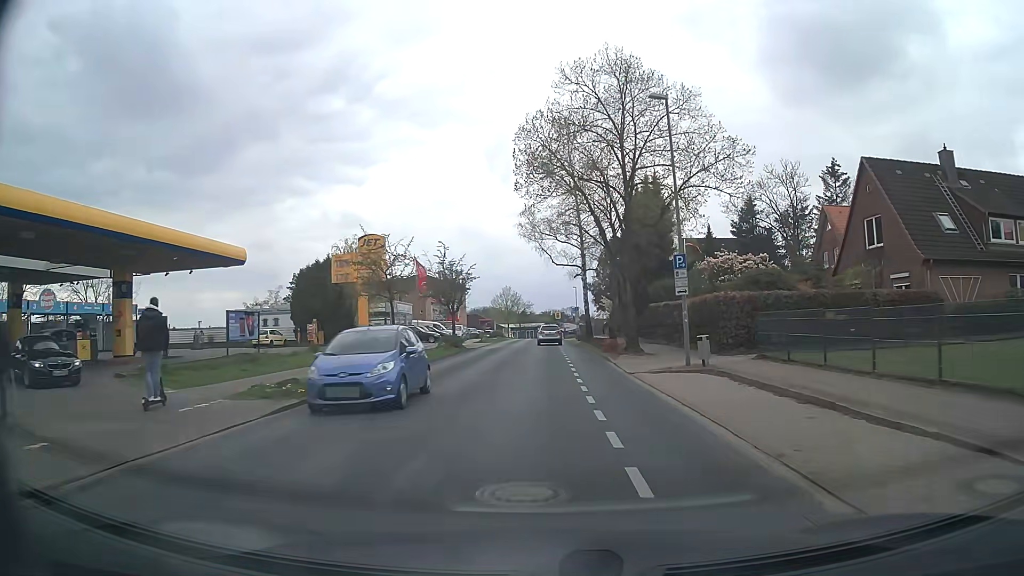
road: tertiary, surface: asphalt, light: Day
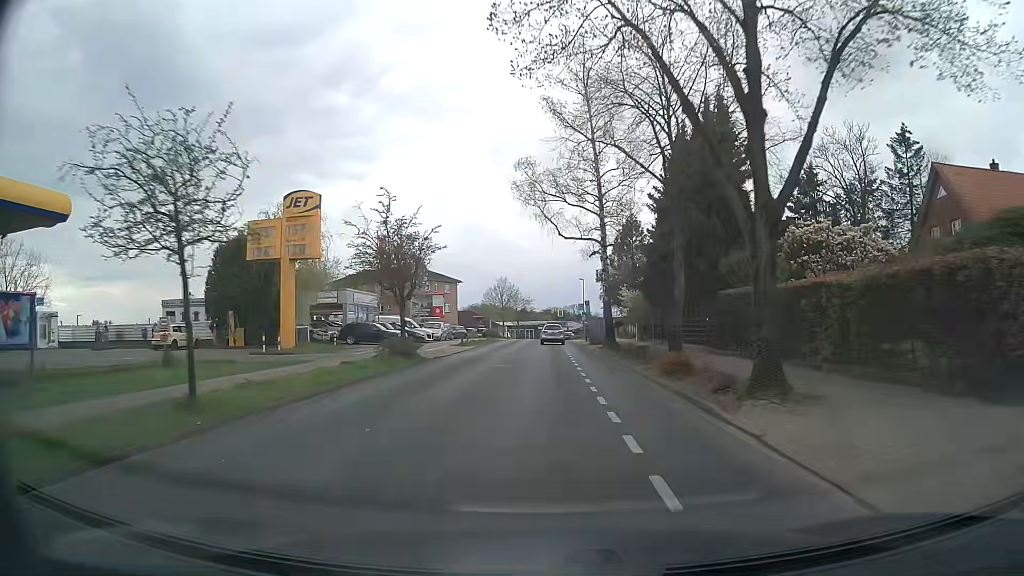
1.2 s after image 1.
(-0.1, +15.4) m; 0°
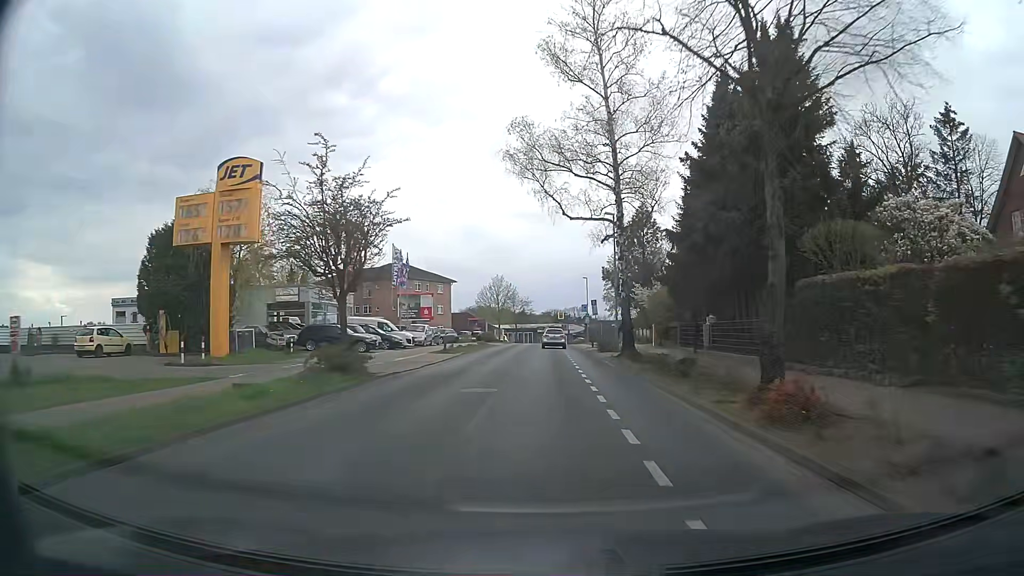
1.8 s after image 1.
(0.0, +7.8) m; -1°
(0, +10) (0, +20) (0, +30) (0, +40) (+1, +50) (+1, +60) (+1, +70) (+1, +80) (+1, +90) (+2, +100) m
